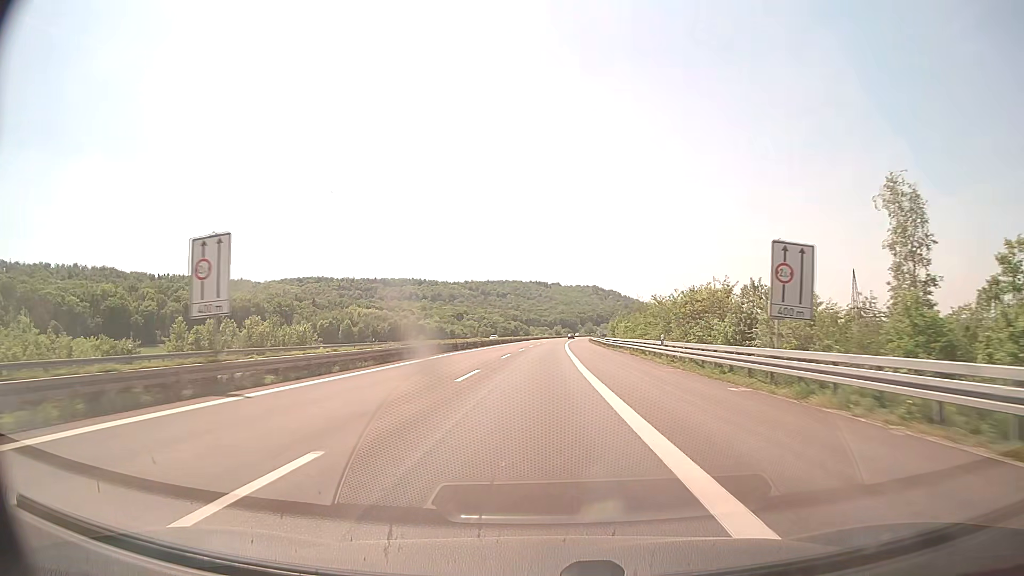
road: motorway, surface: concrete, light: Day
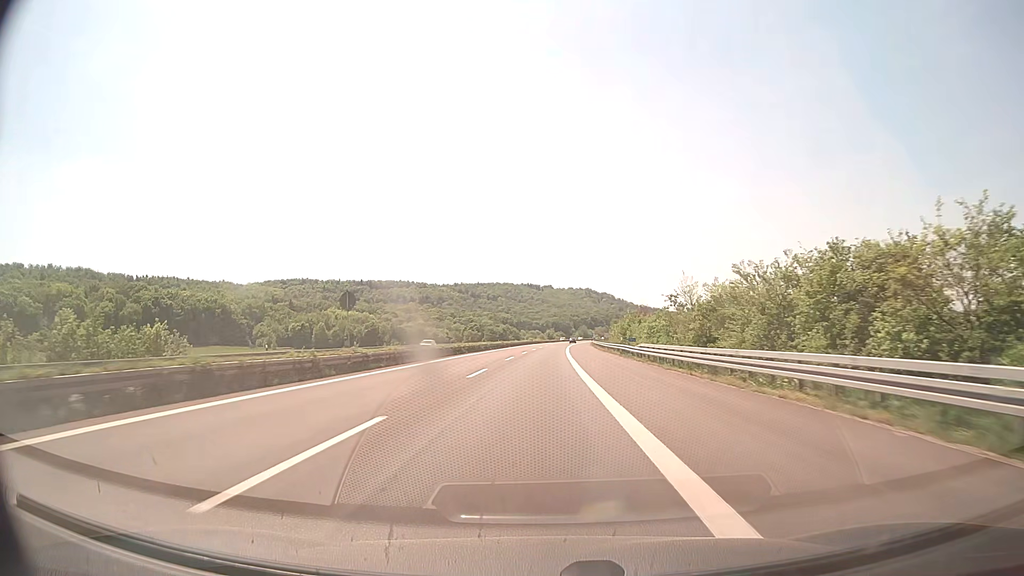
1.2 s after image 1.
(+0.3, +32.2) m; +1°
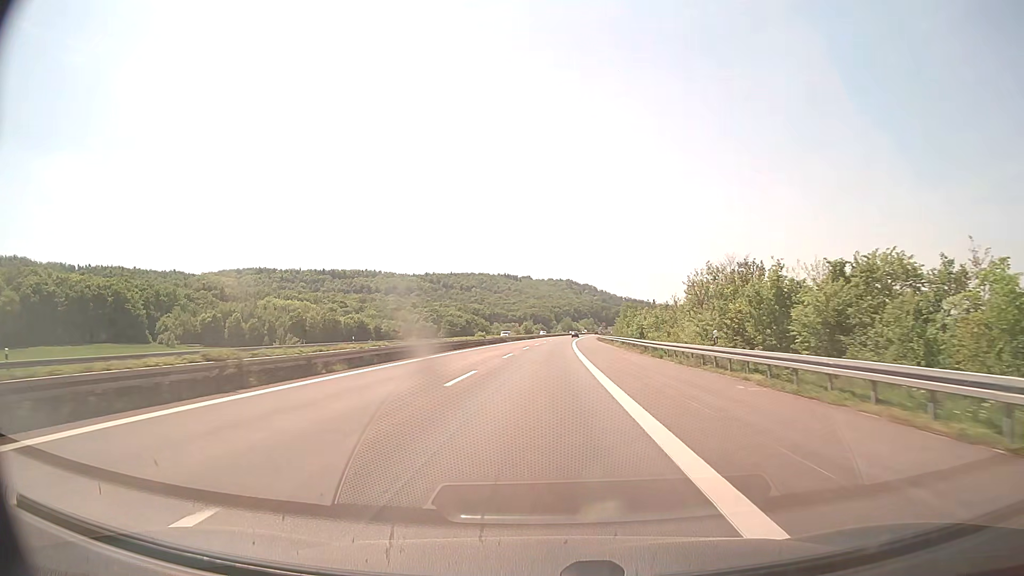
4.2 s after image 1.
(+1.2, +77.5) m; +2°
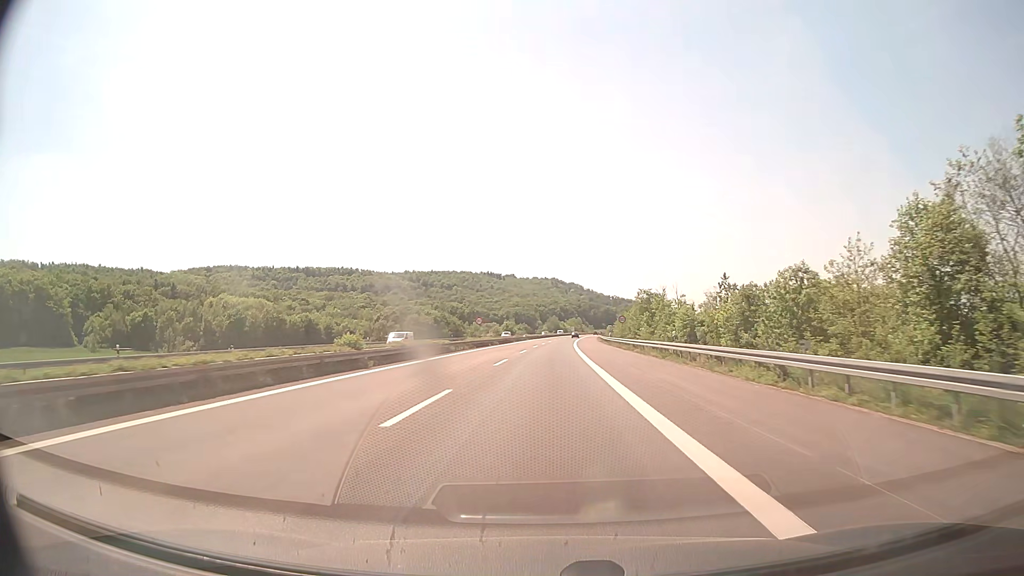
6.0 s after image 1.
(+0.4, +42.1) m; +1°
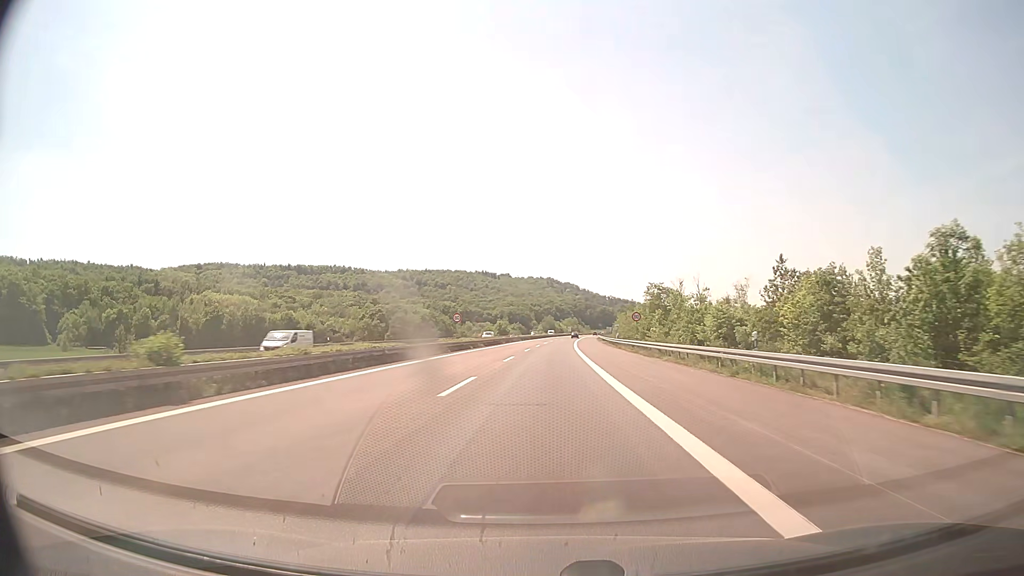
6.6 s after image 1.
(0.0, +13.3) m; 0°
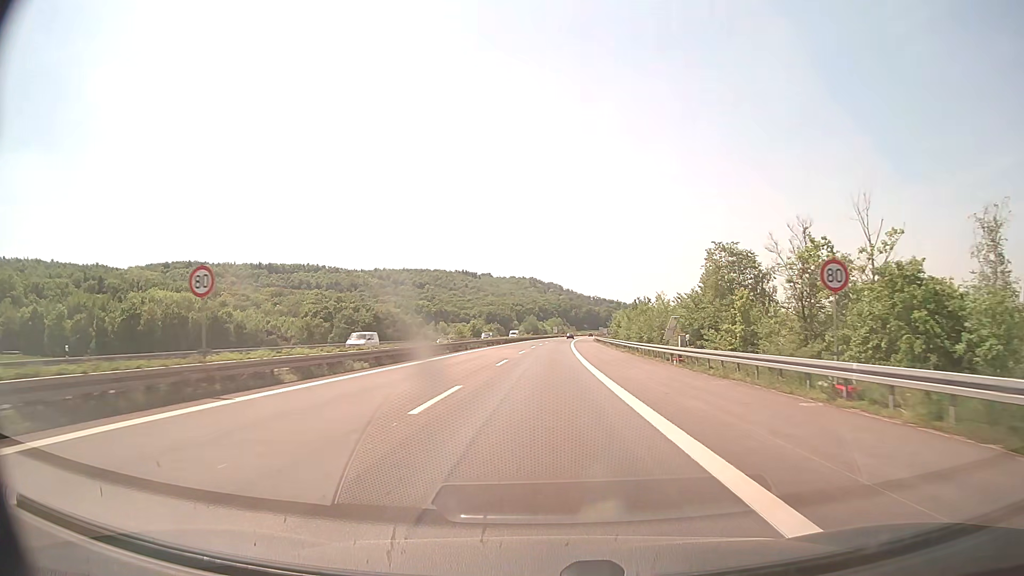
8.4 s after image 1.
(+0.4, +38.6) m; +1°
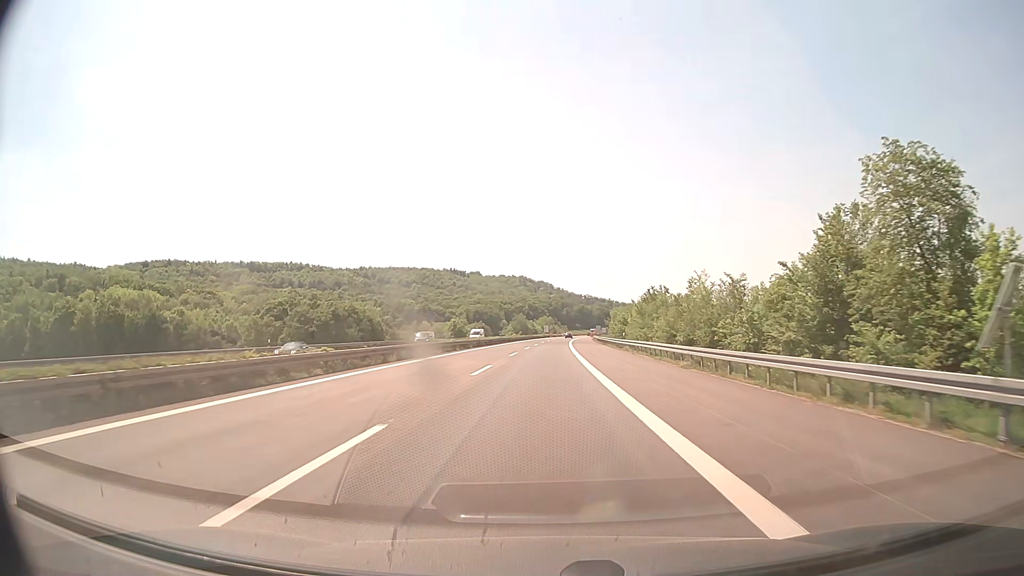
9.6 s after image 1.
(+0.2, +25.6) m; +1°
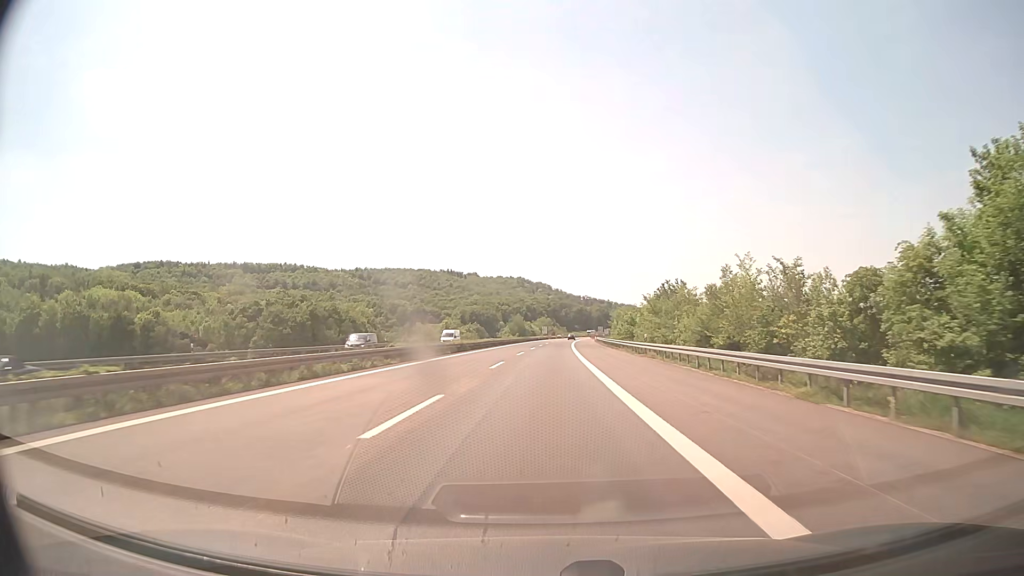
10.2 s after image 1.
(0.0, +12.8) m; 0°
(0, +10) (0, +20) (0, +30) (0, +40) (+1, +50) (+1, +60) (+1, +70) (+1, +80) (+2, +90) (+2, +100) m
